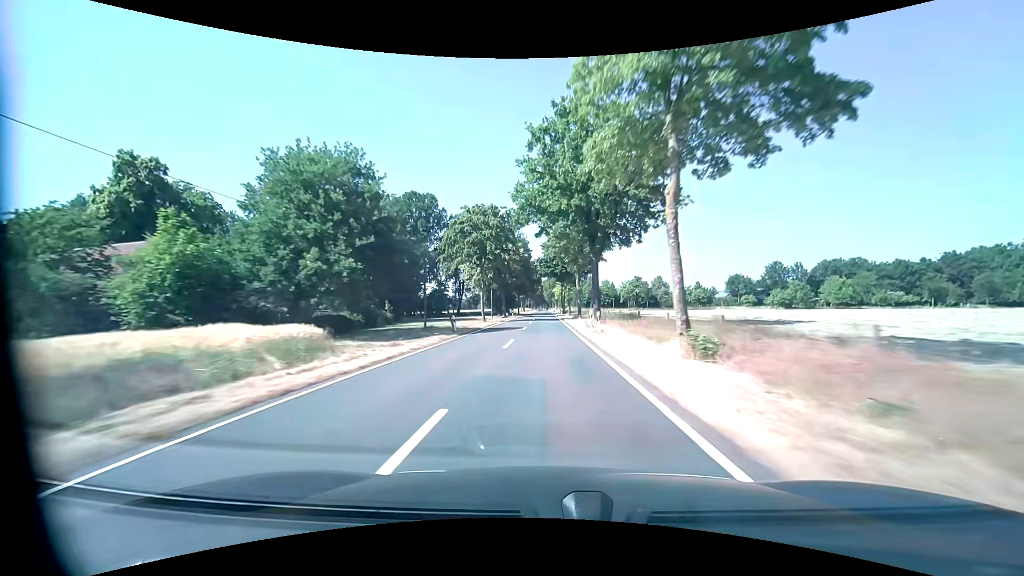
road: tertiary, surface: asphalt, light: Day
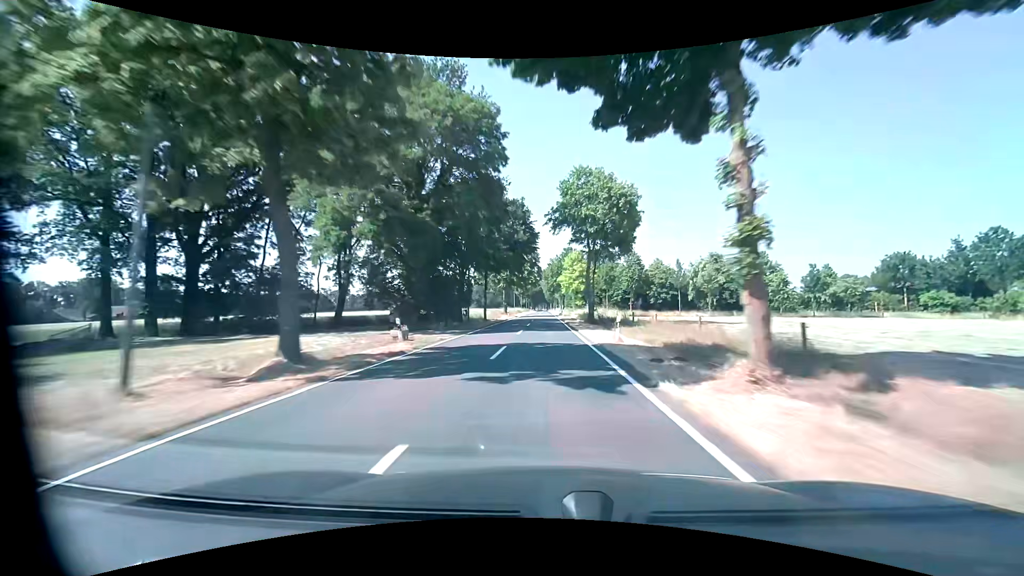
(0.0, +65.0) m; 0°
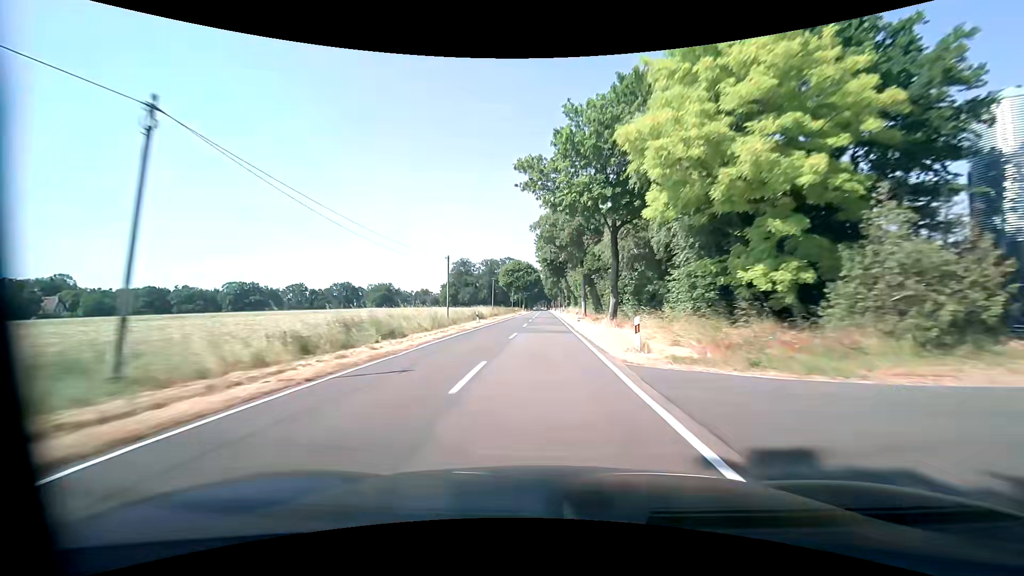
(+0.6, +82.2) m; 0°
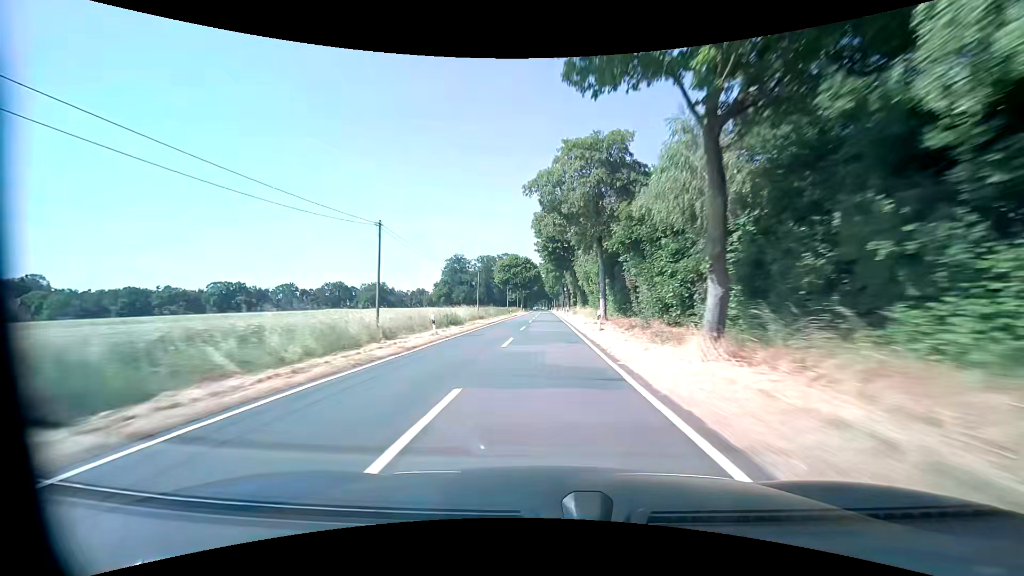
(0.0, +16.5) m; 0°
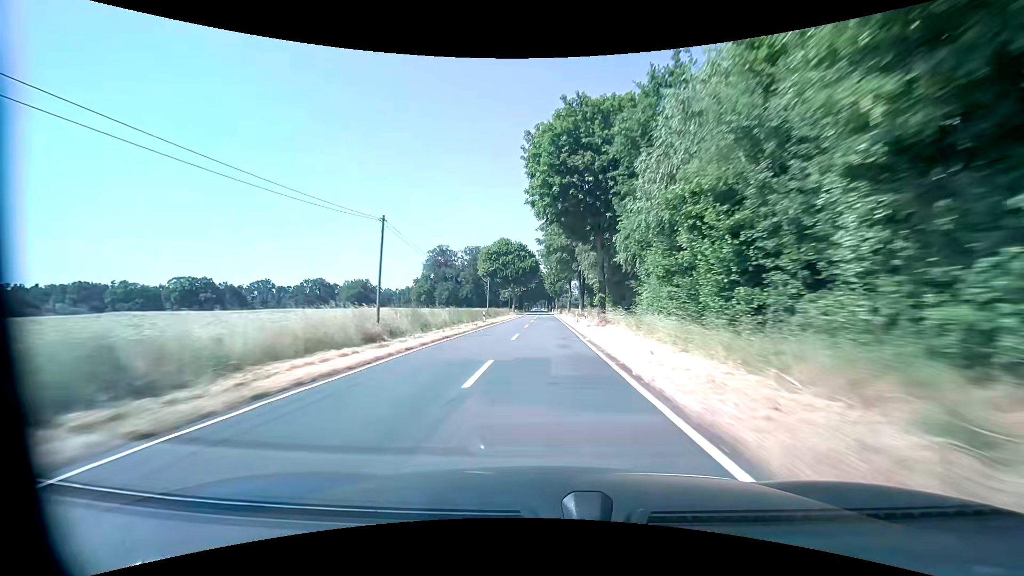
(+0.1, +33.1) m; 0°
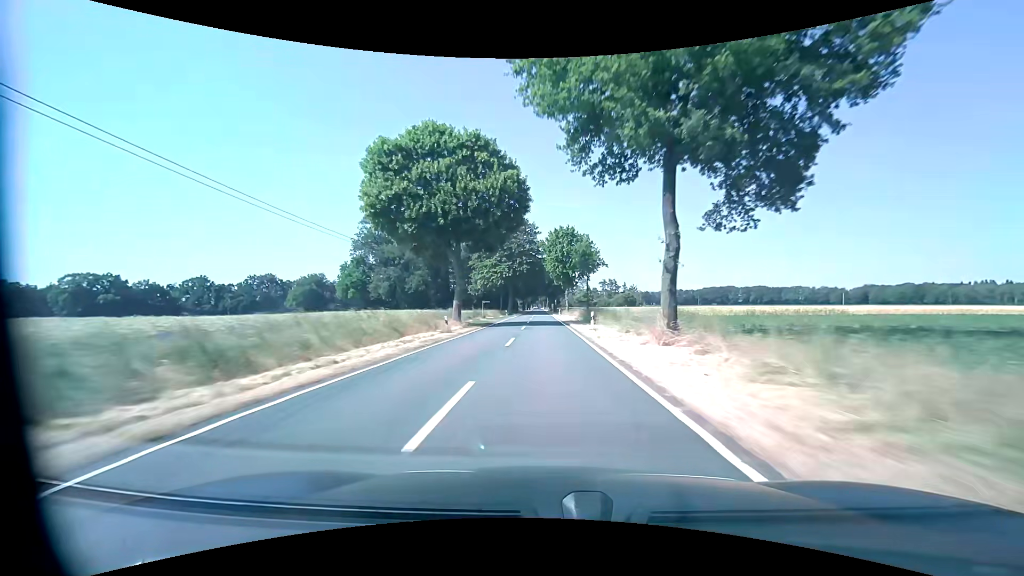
(+0.1, +66.4) m; 0°
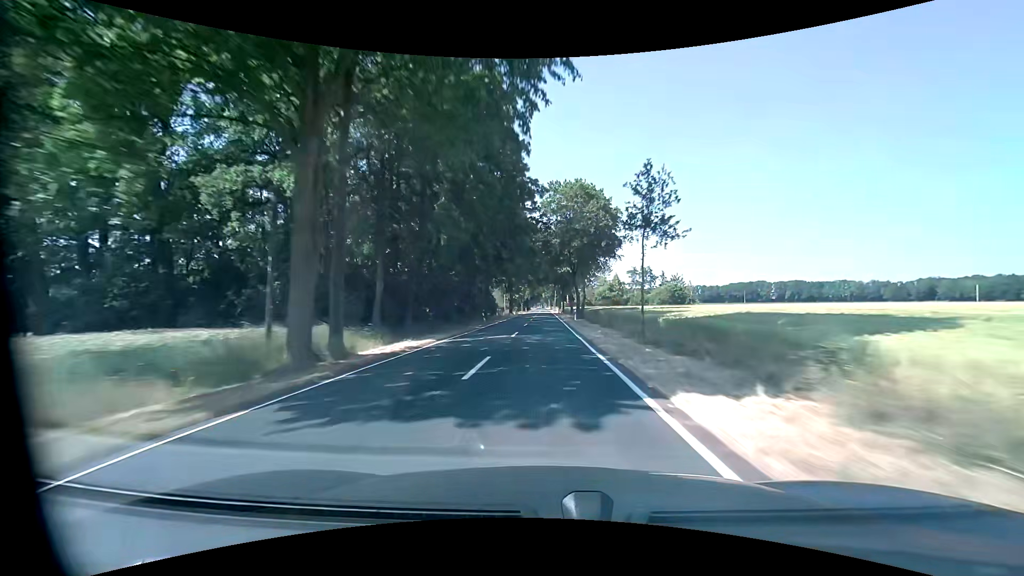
(-0.3, +83.0) m; -1°
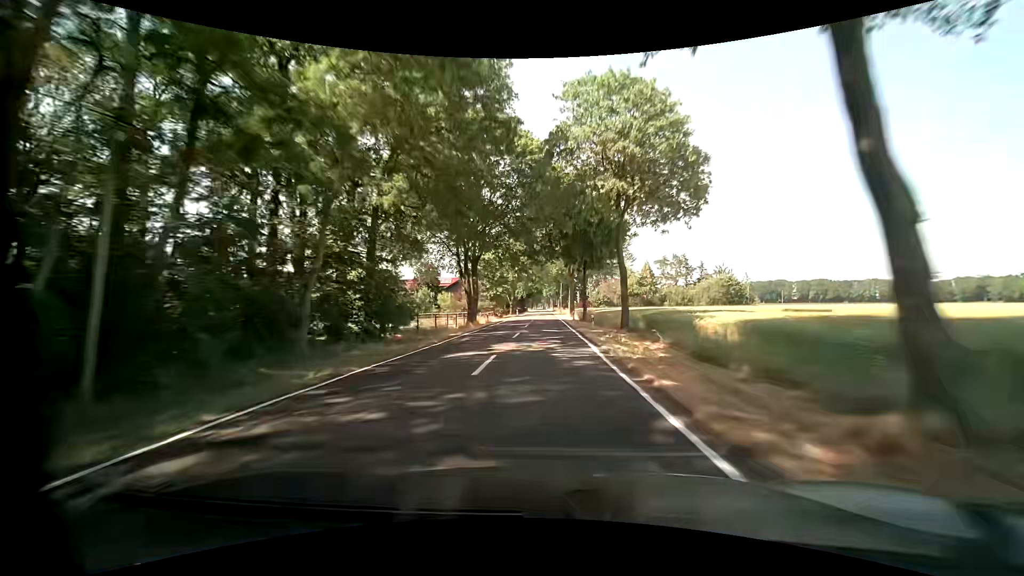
(0.0, +49.8) m; 0°
(0, +10) (0, +20) (0, +30) (0, +40) (0, +50) (0, +60) (0, +70) (0, +80) (0, +90) (0, +100) m
